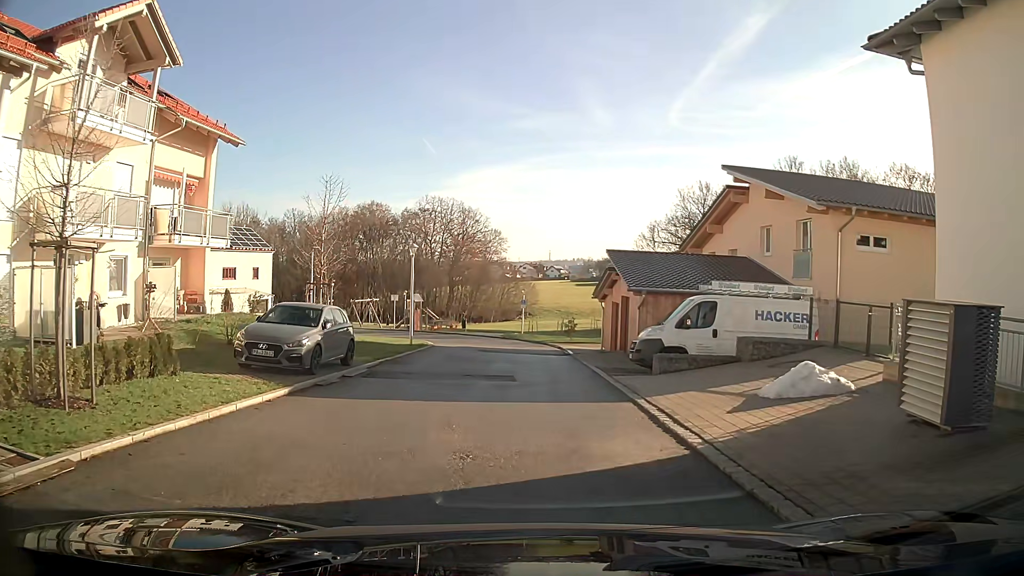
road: residential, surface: asphalt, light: Day
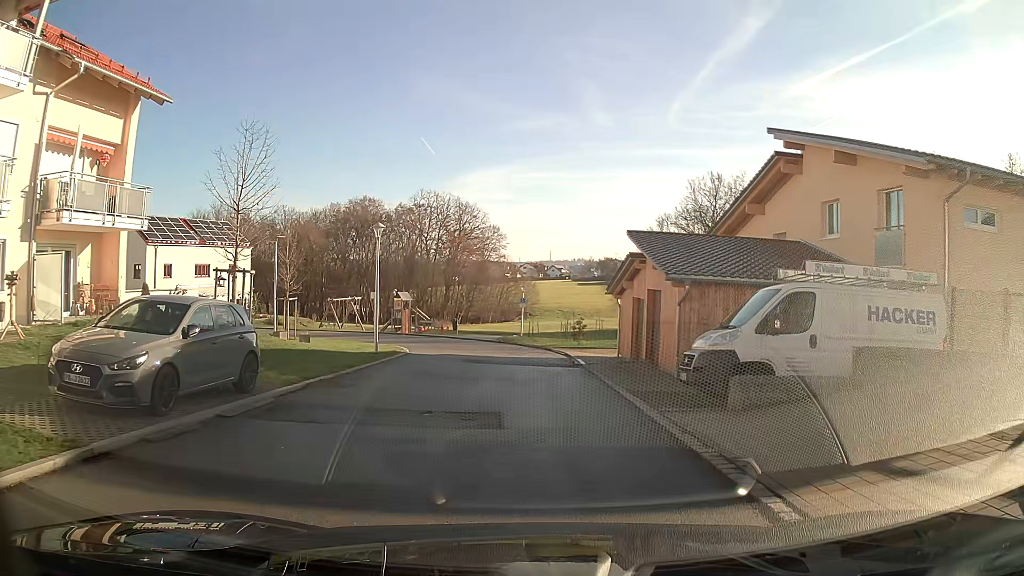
(0.0, +6.2) m; 0°
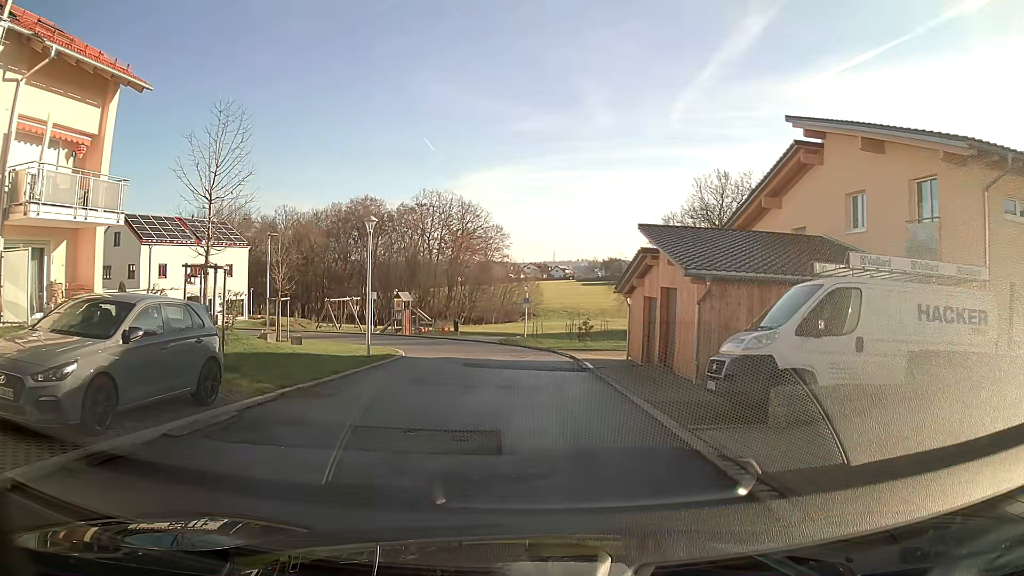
(0.0, +1.6) m; 0°
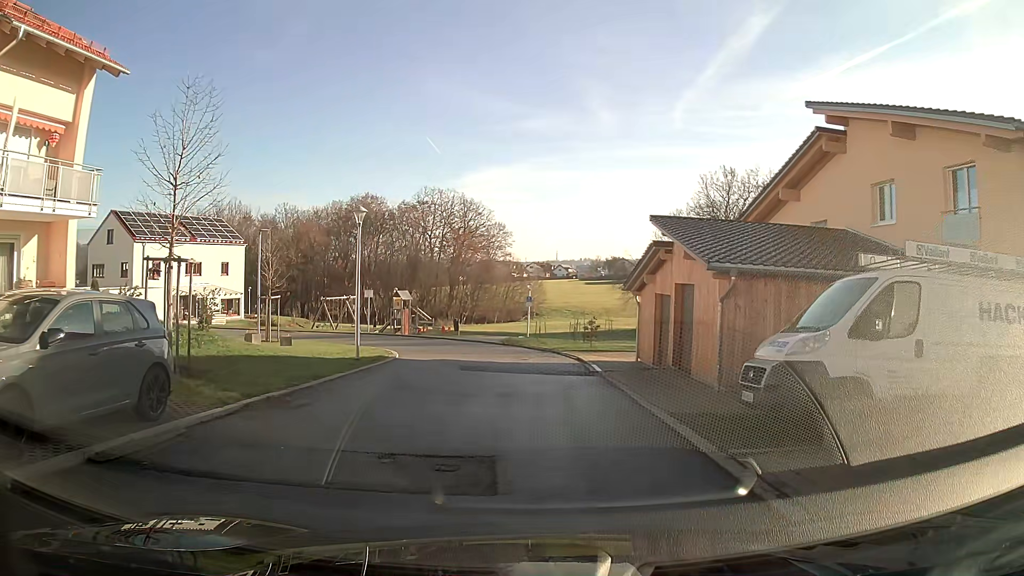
(0.0, +1.6) m; 0°
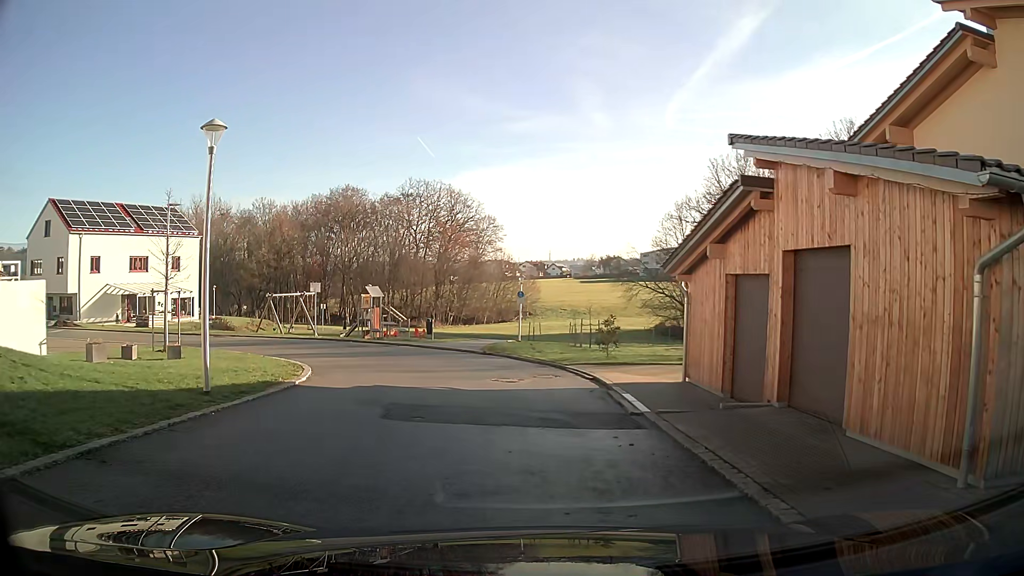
(+0.1, +8.5) m; +1°
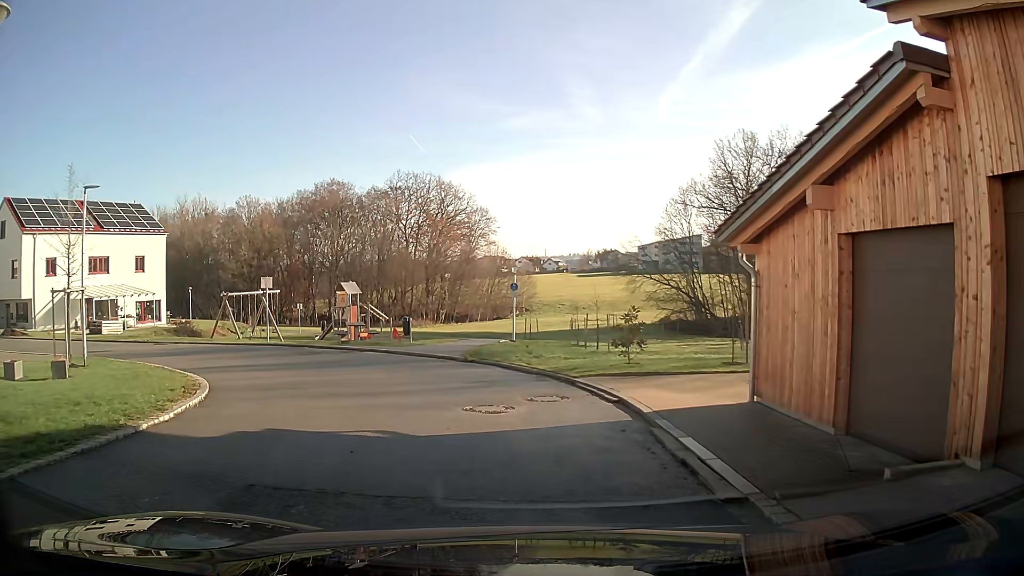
(0.0, +5.3) m; 0°
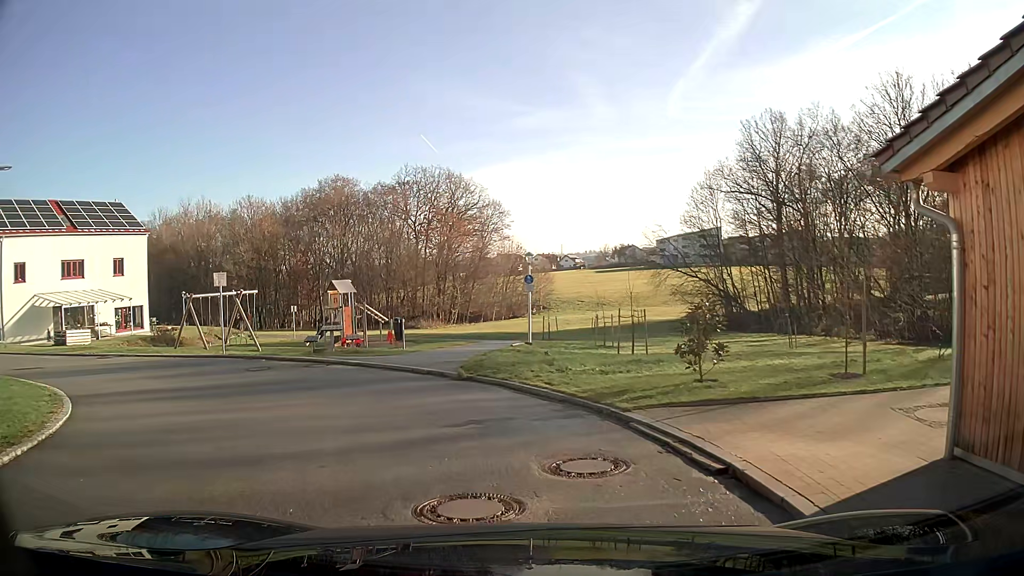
(-0.2, +5.2) m; -3°
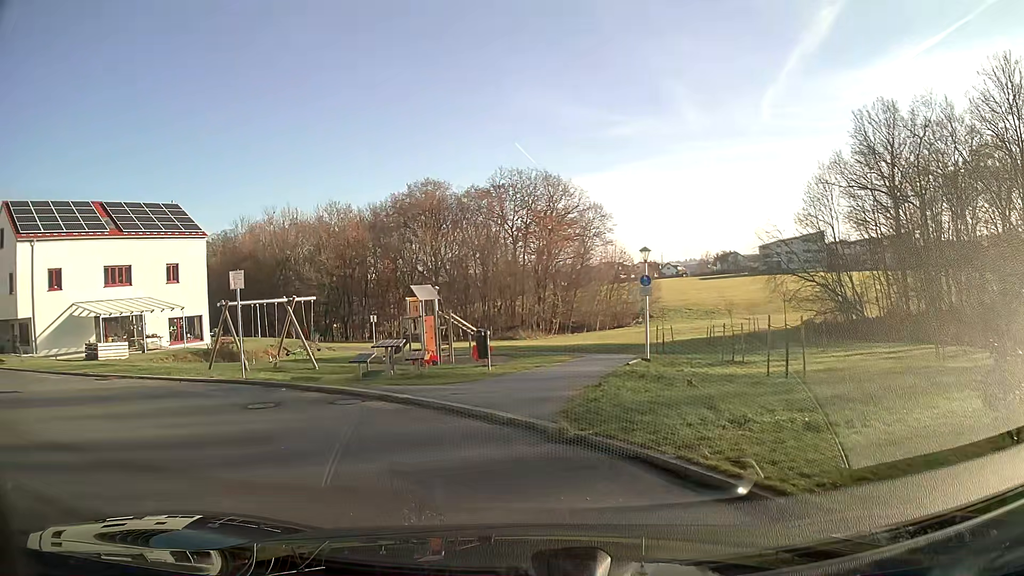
(-0.3, +5.4) m; -10°
(-3, +9) (-11, +15) (-20, +19) (-29, +24) (-38, +28) (-47, +33) (-55, +38) (-64, +44) (-72, +49) (-81, +55) m
